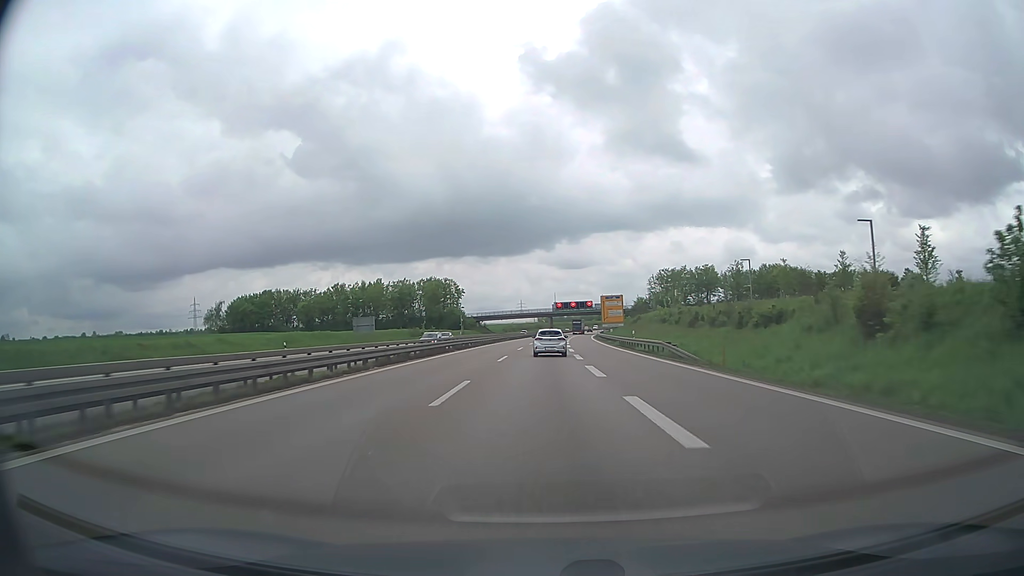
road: trunk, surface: asphalt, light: Day
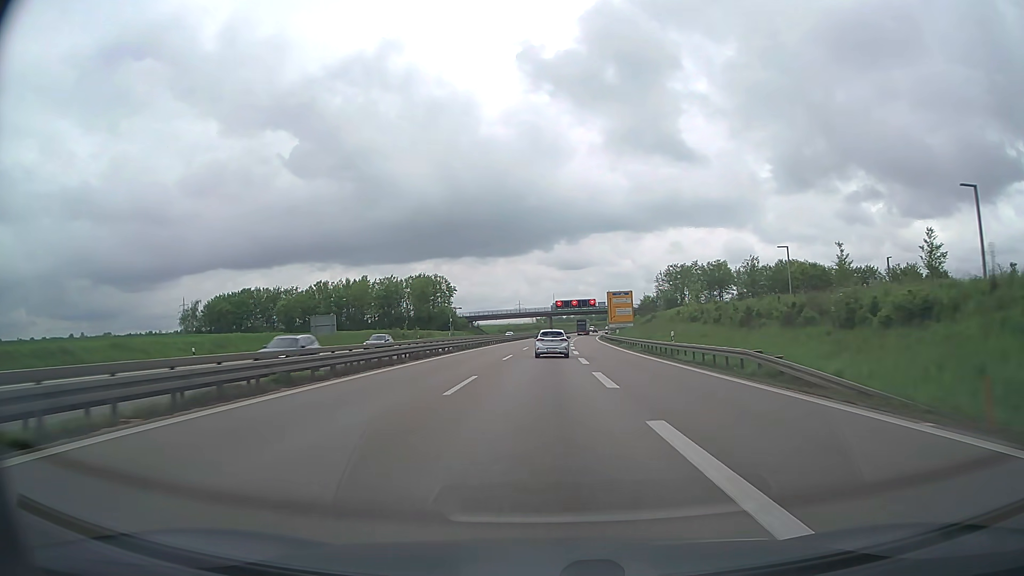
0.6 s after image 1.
(0.0, +15.7) m; 0°
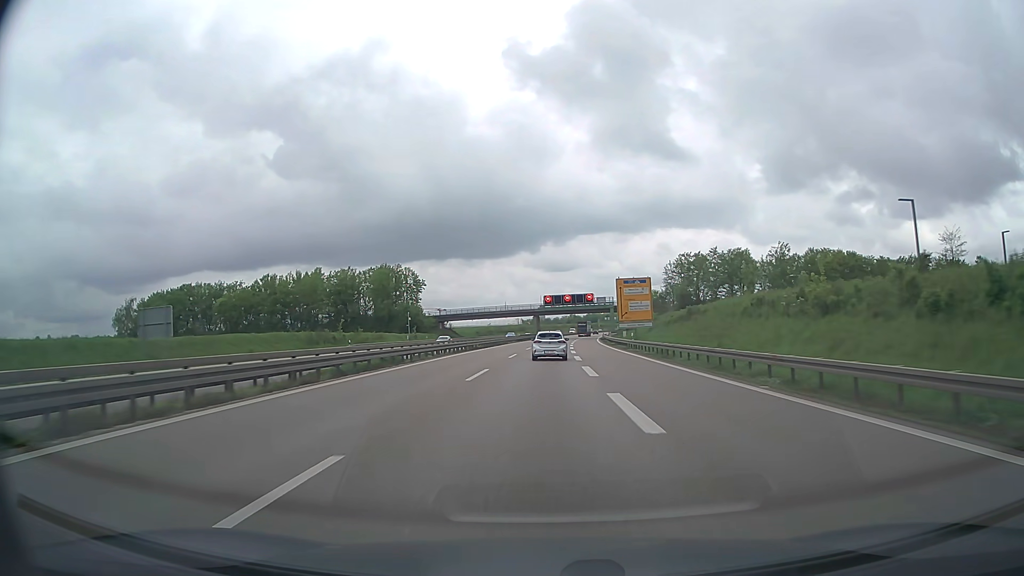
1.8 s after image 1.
(+0.2, +31.1) m; +1°
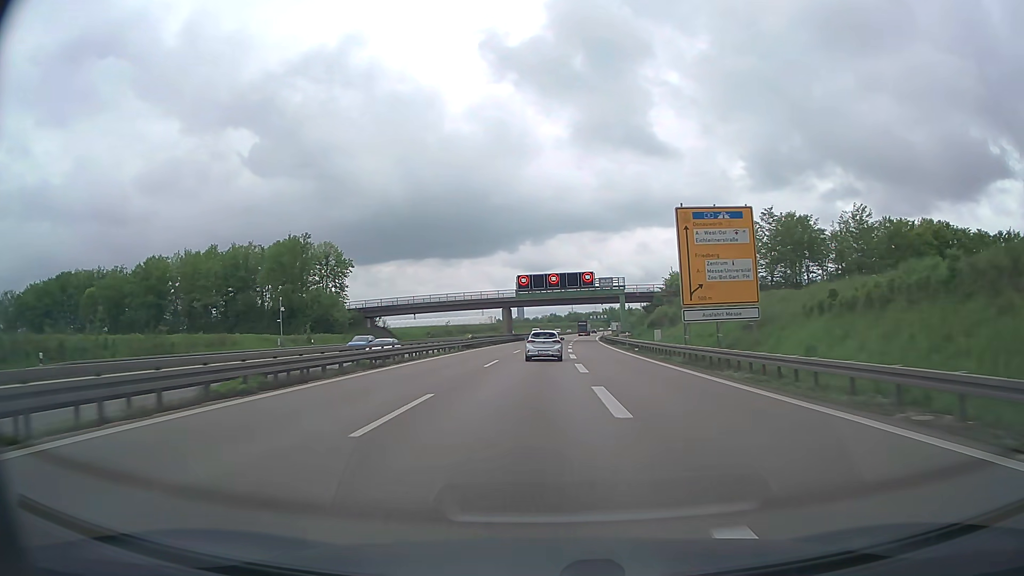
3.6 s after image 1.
(+0.7, +46.5) m; +2°
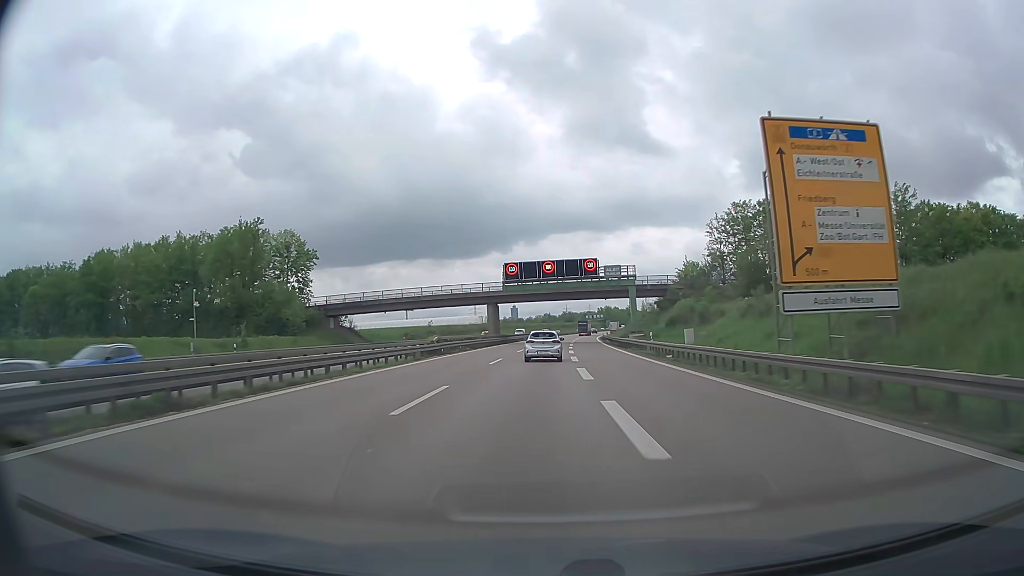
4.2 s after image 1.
(+0.1, +15.5) m; 0°
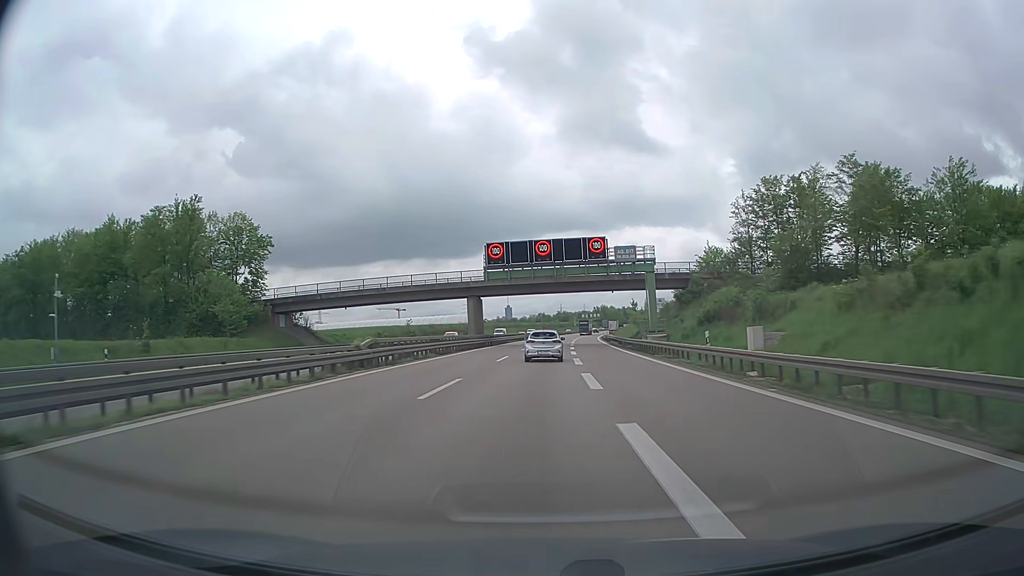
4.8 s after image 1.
(+0.1, +15.4) m; +1°
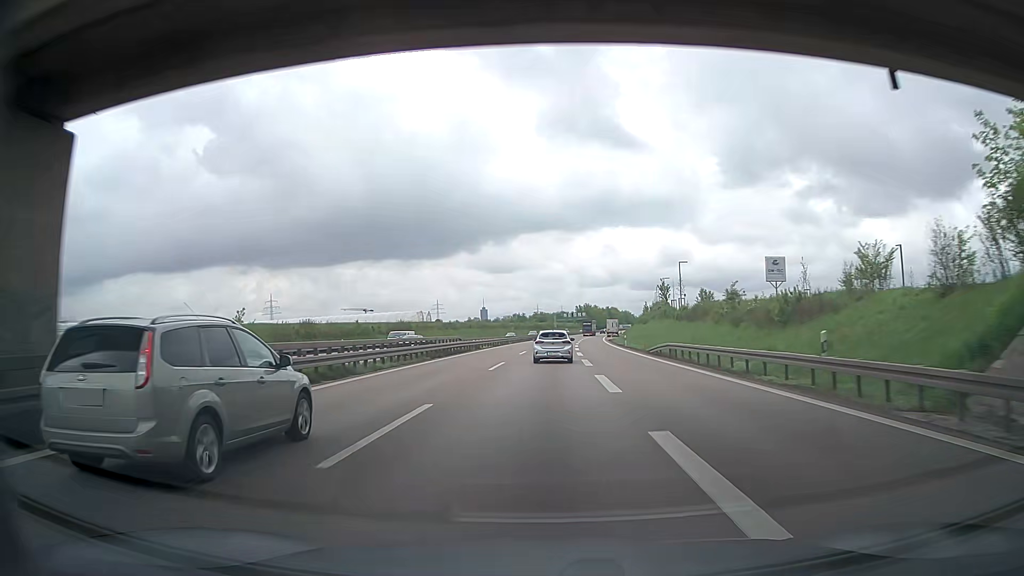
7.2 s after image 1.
(+1.0, +60.8) m; +2°
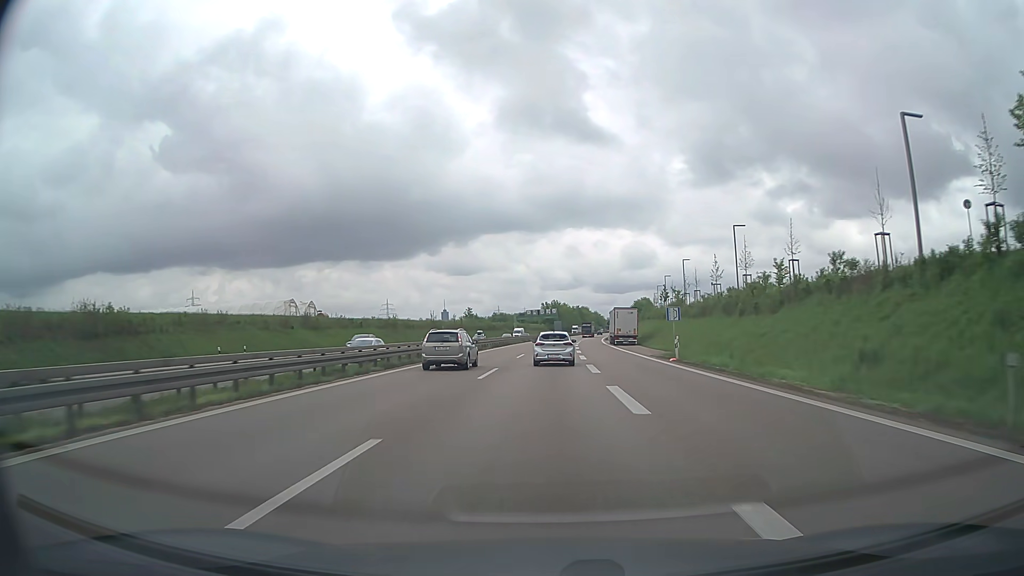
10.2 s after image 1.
(+2.1, +76.1) m; +3°
(0, +10) (0, +20) (0, +30) (+1, +40) (+1, +50) (+1, +60) (+2, +70) (+2, +80) (+3, +90) (+3, +100) m
